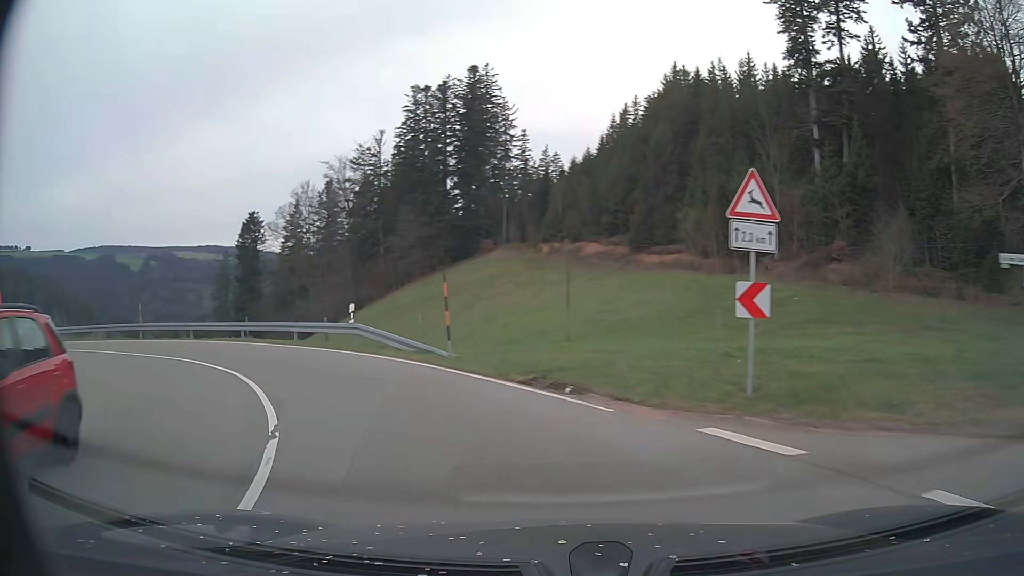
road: tertiary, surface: asphalt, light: Day
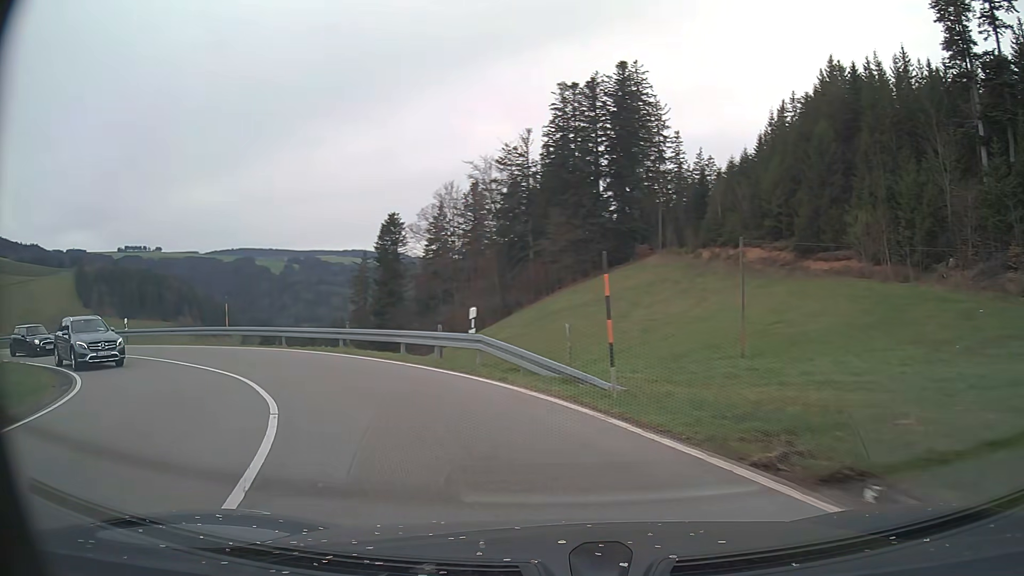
(-0.6, +5.6) m; -13°
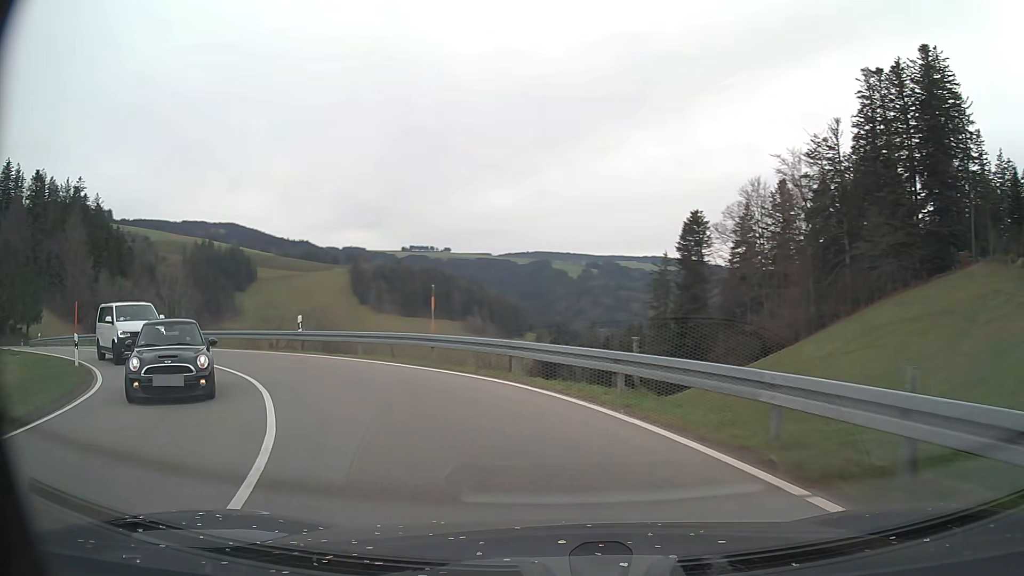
(-2.6, +11.2) m; -25°
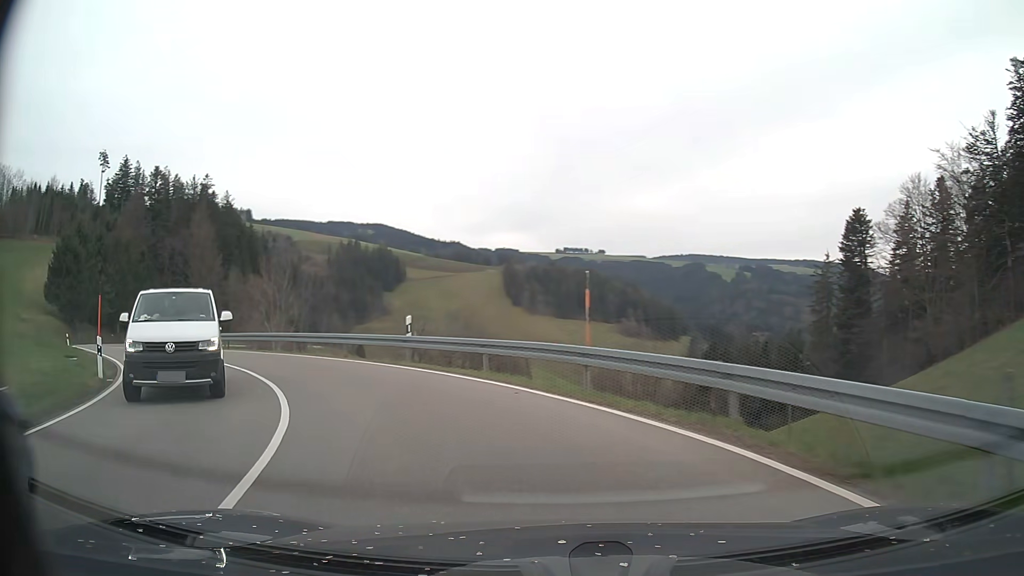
(-0.6, +6.0) m; -13°
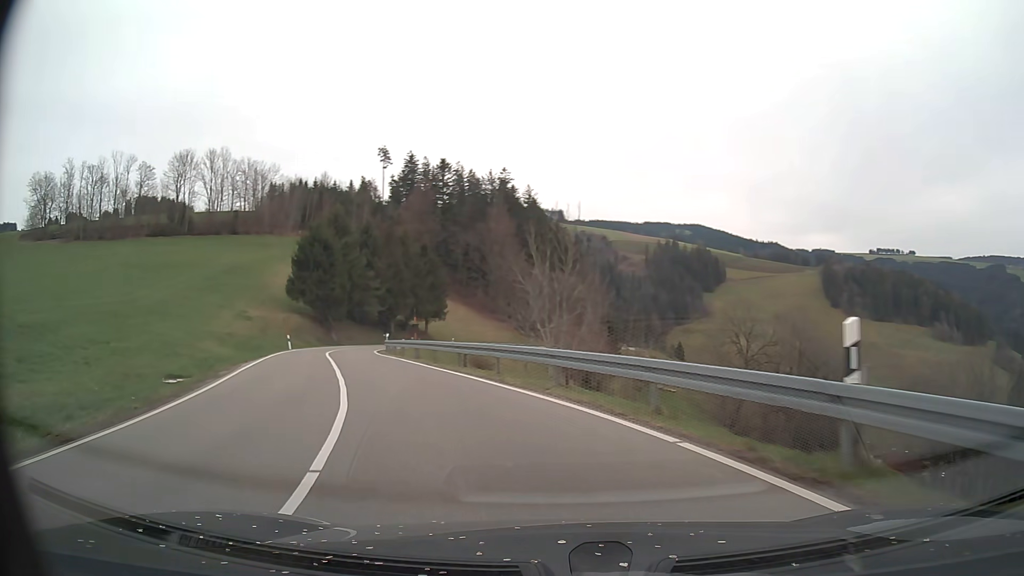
(-3.1, +12.5) m; -27°
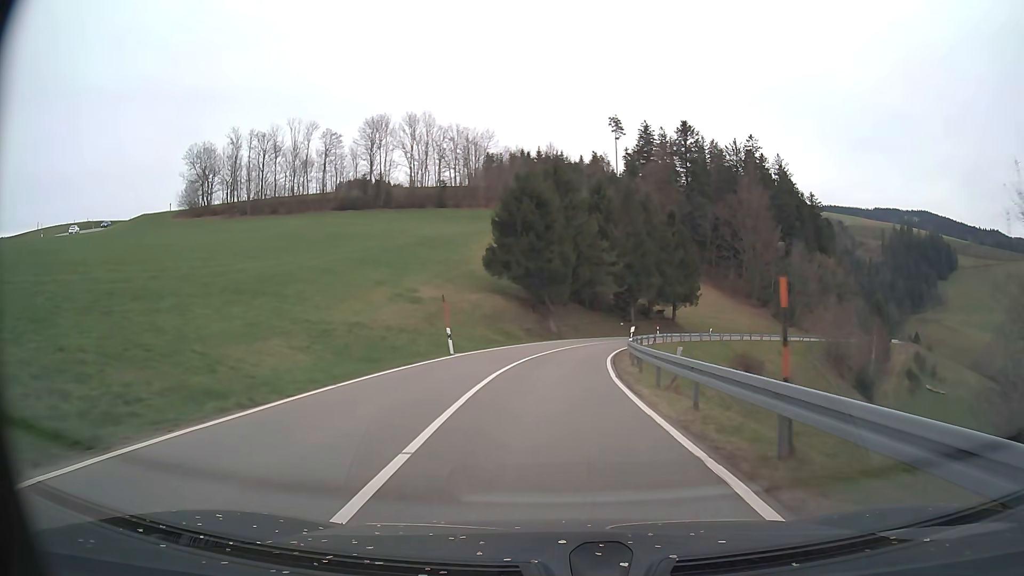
(-5.5, +21.5) m; -21°
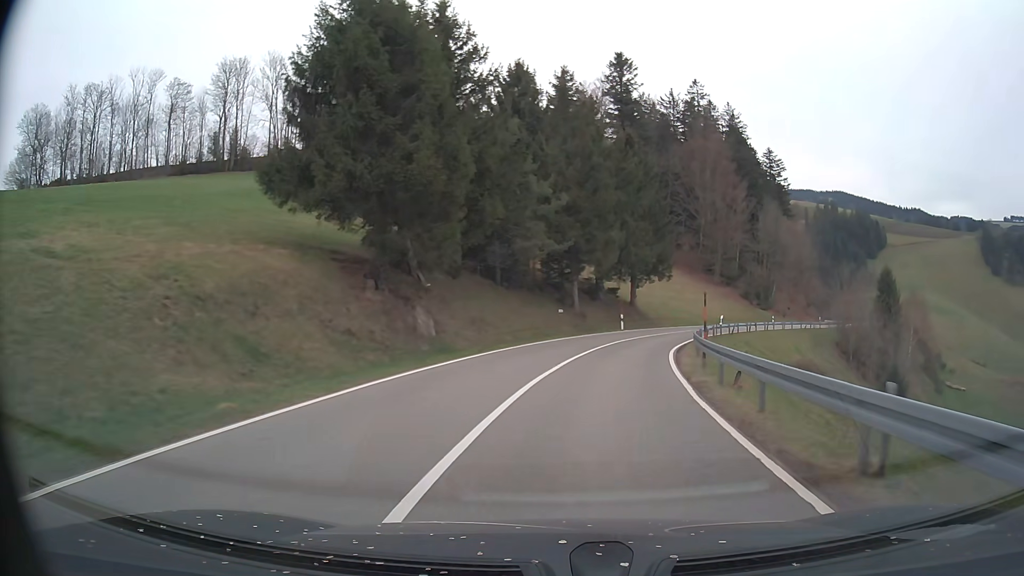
(+0.8, +33.4) m; +7°
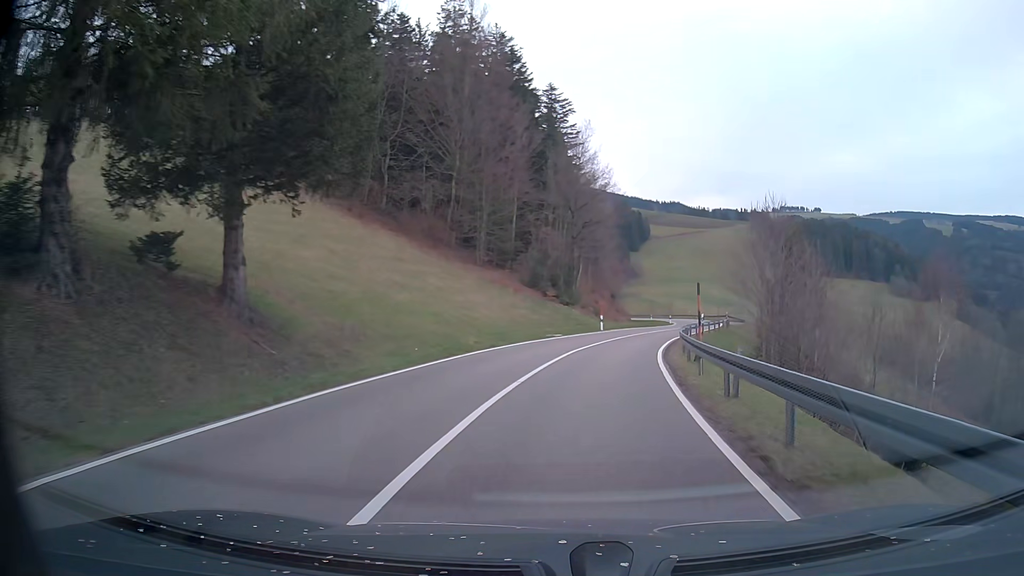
(+8.3, +42.5) m; +22°
